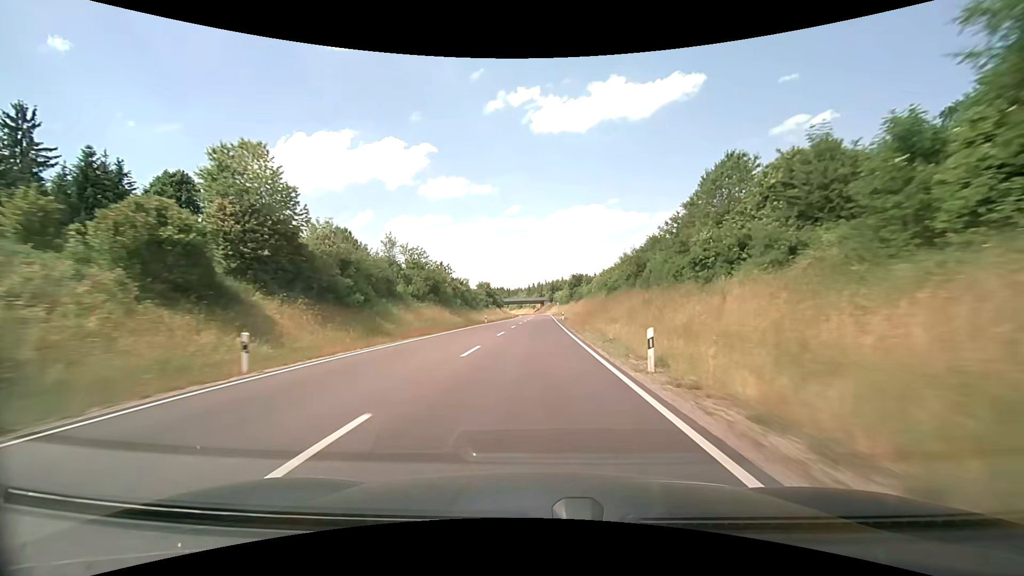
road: primary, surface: asphalt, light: Day
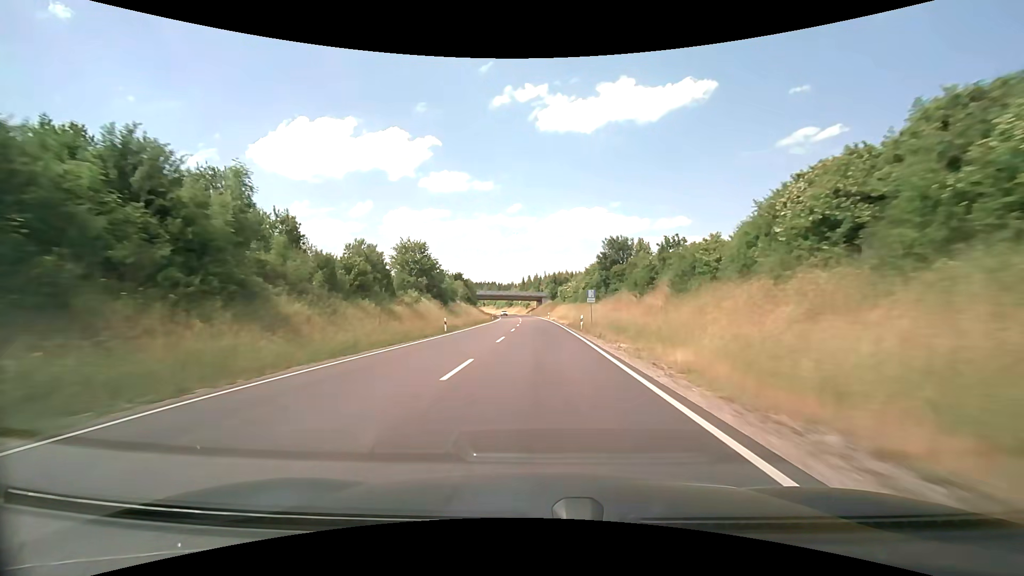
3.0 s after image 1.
(+0.3, +77.2) m; 0°
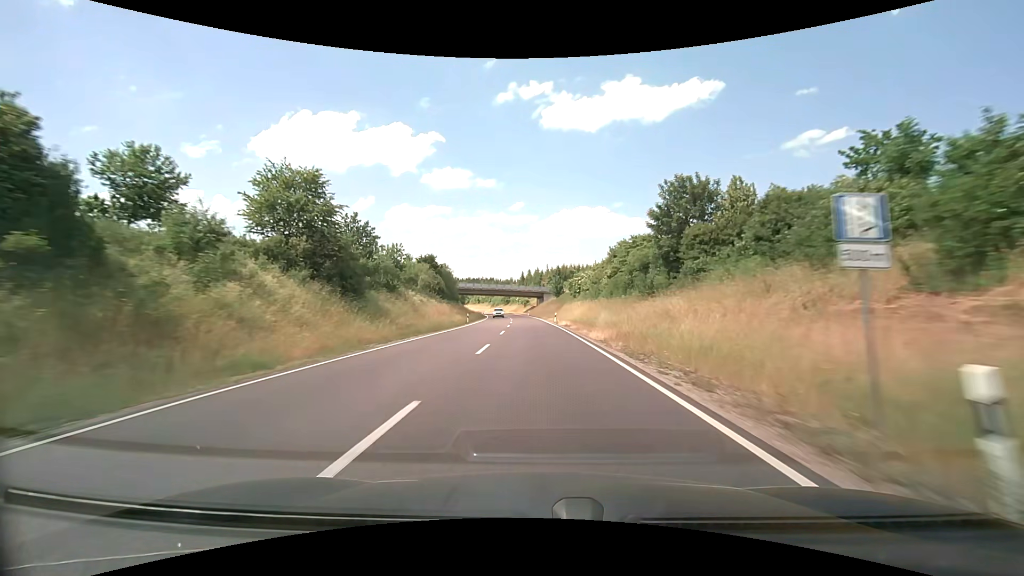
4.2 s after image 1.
(0.0, +30.8) m; 0°
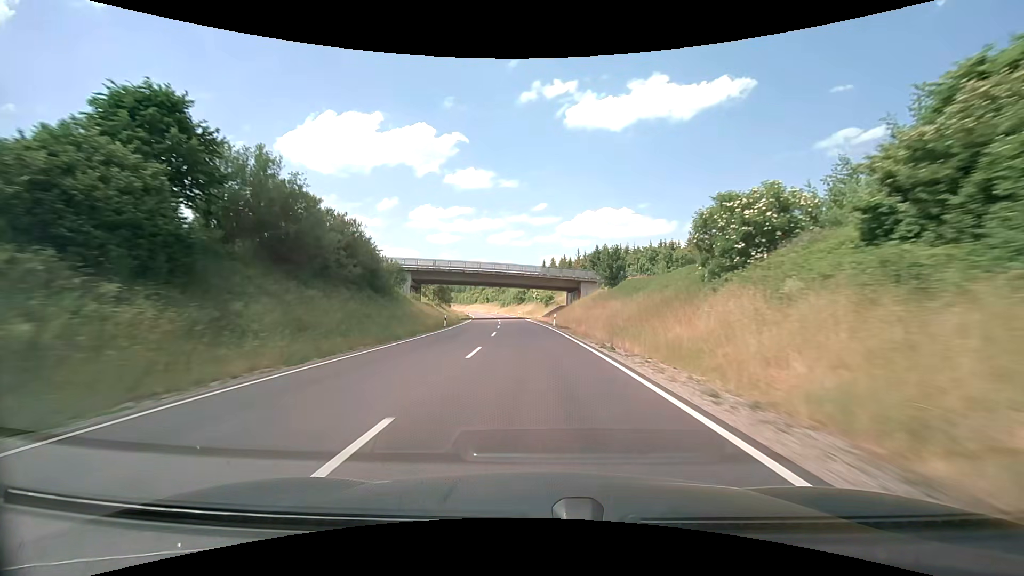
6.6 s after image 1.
(-1.3, +61.3) m; -3°
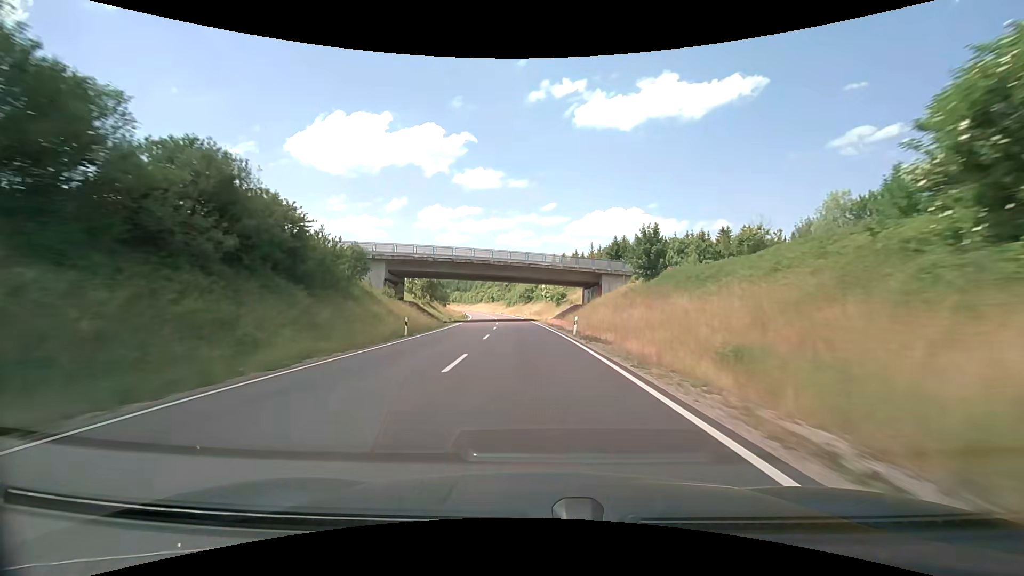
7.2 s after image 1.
(0.0, +15.3) m; -1°
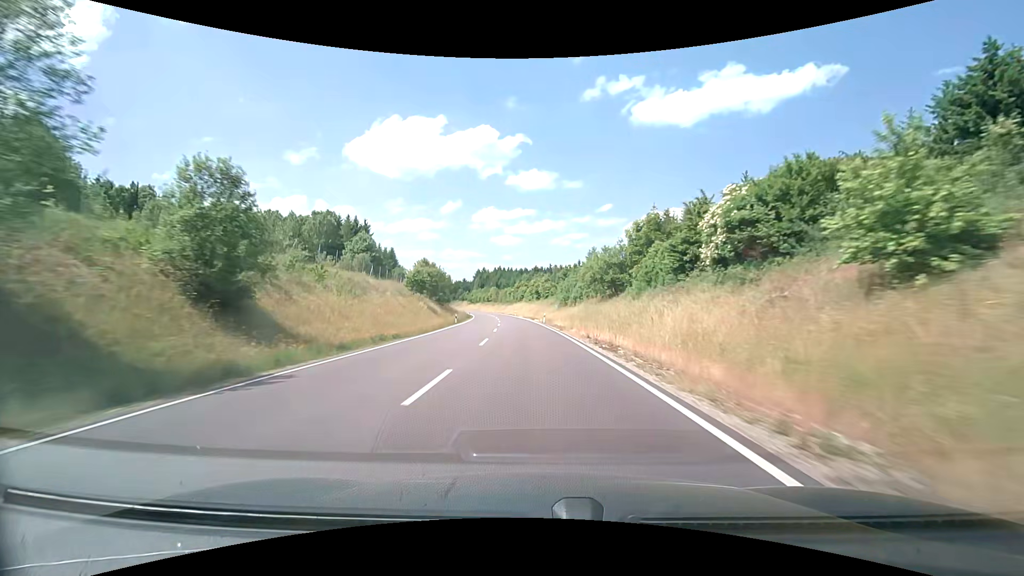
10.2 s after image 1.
(-4.3, +76.1) m; -6°
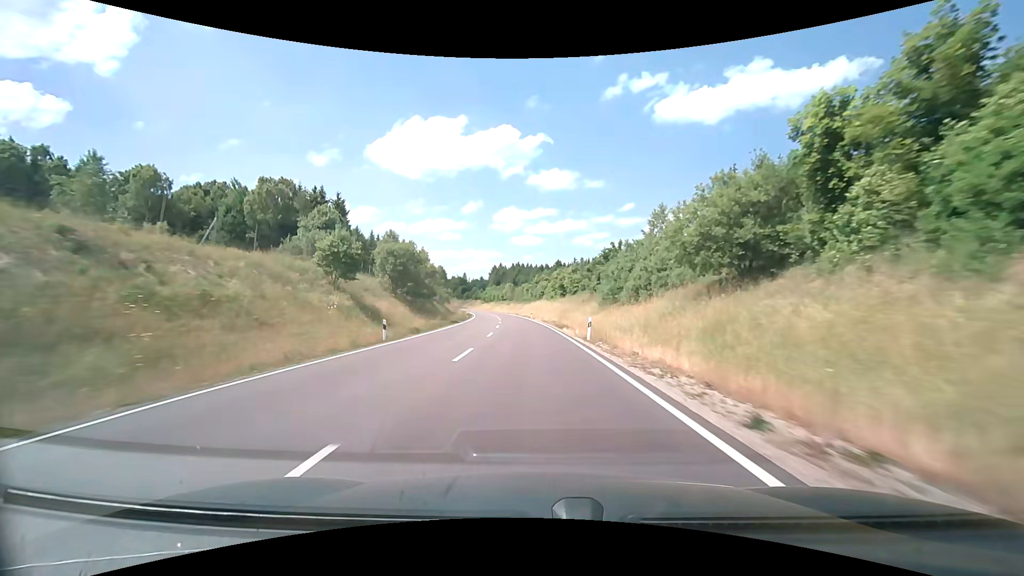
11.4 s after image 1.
(-0.6, +30.4) m; -3°
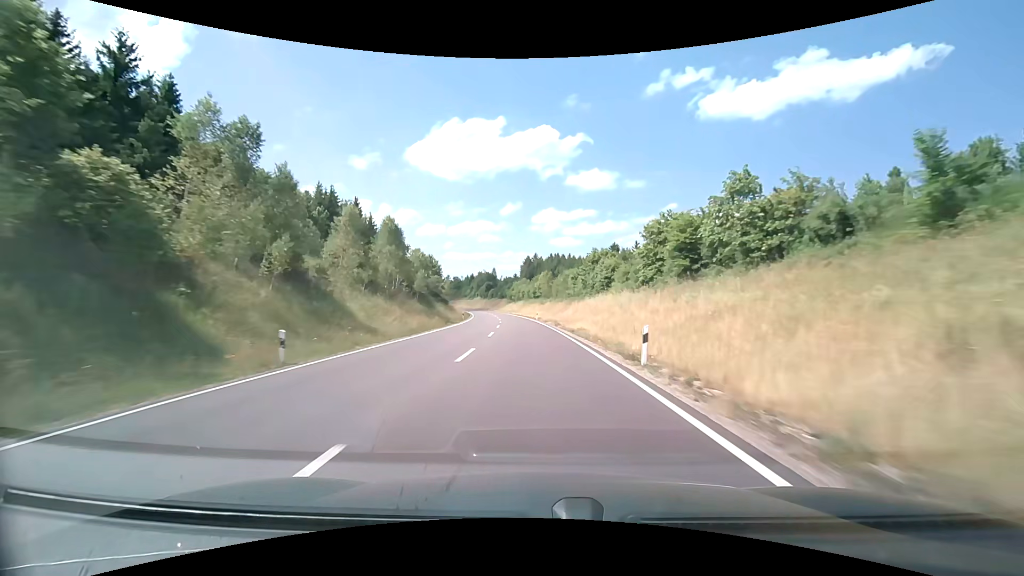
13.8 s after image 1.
(-2.3, +60.5) m; -4°
(0, +10) (0, +20) (-1, +30) (-1, +40) (-2, +50) (-2, +60) (-3, +70) (-4, +80) (-6, +90) (-7, +100) m
